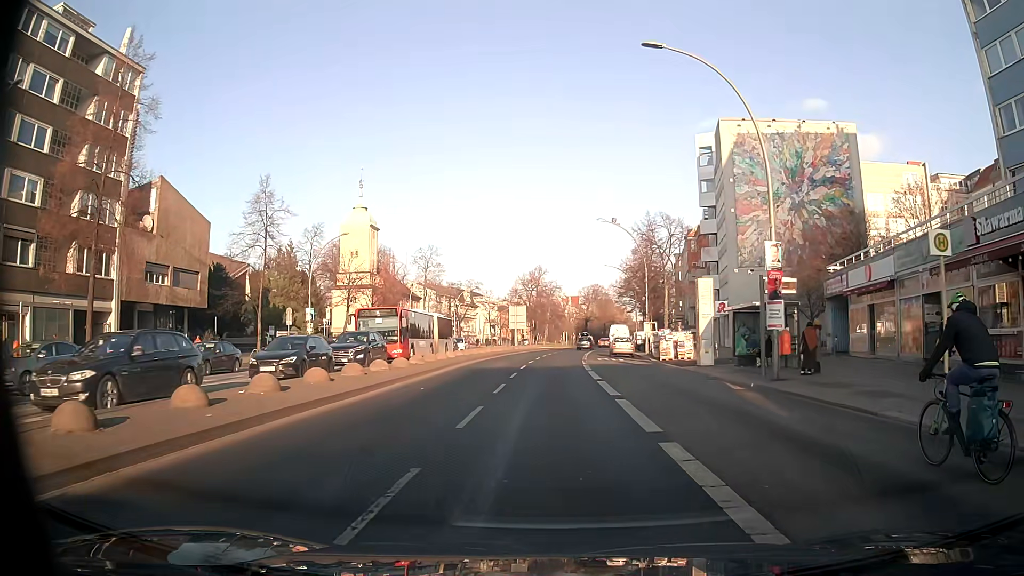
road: primary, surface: asphalt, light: Day
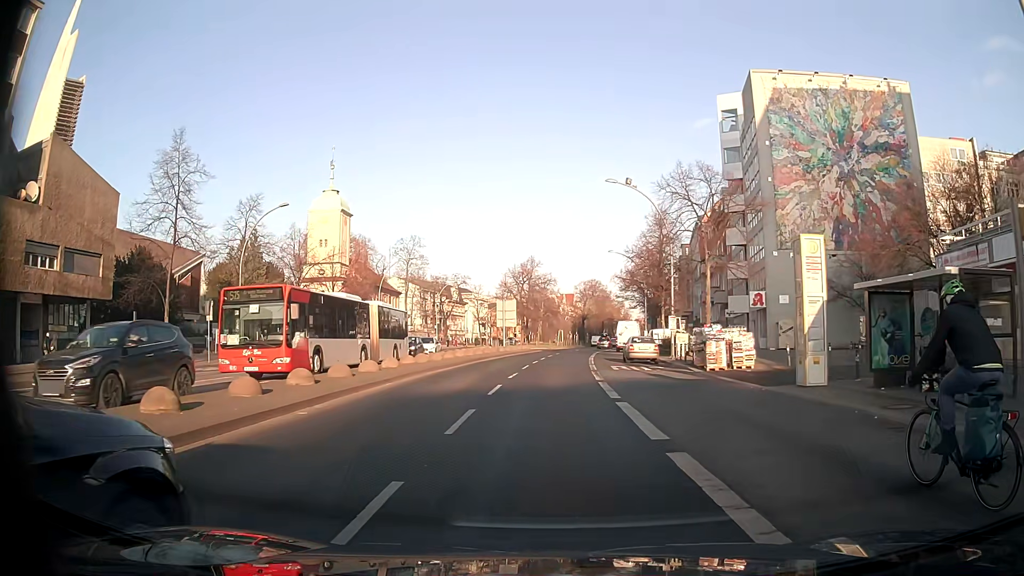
(+0.1, +12.9) m; 0°
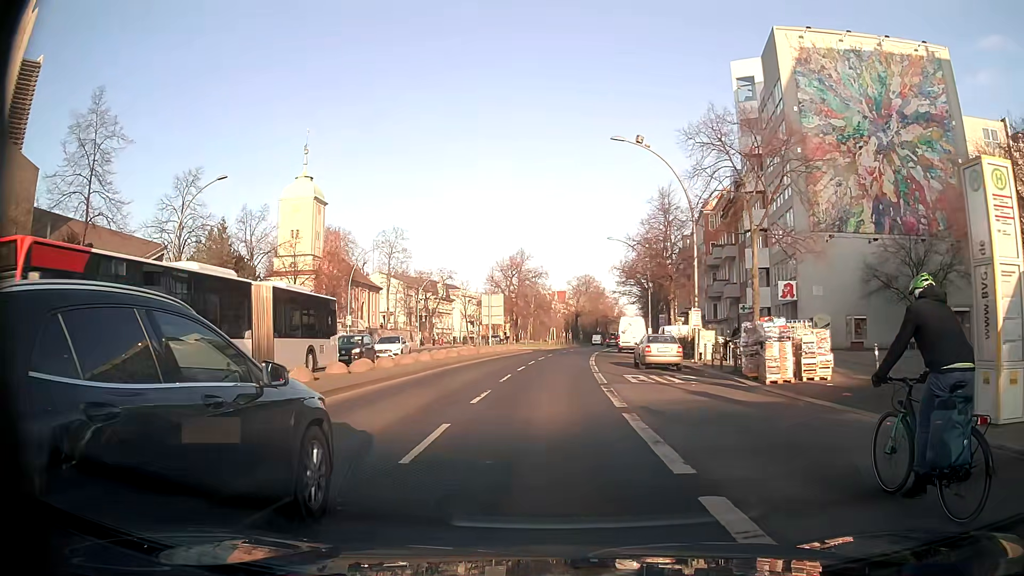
(+0.1, +8.2) m; +1°
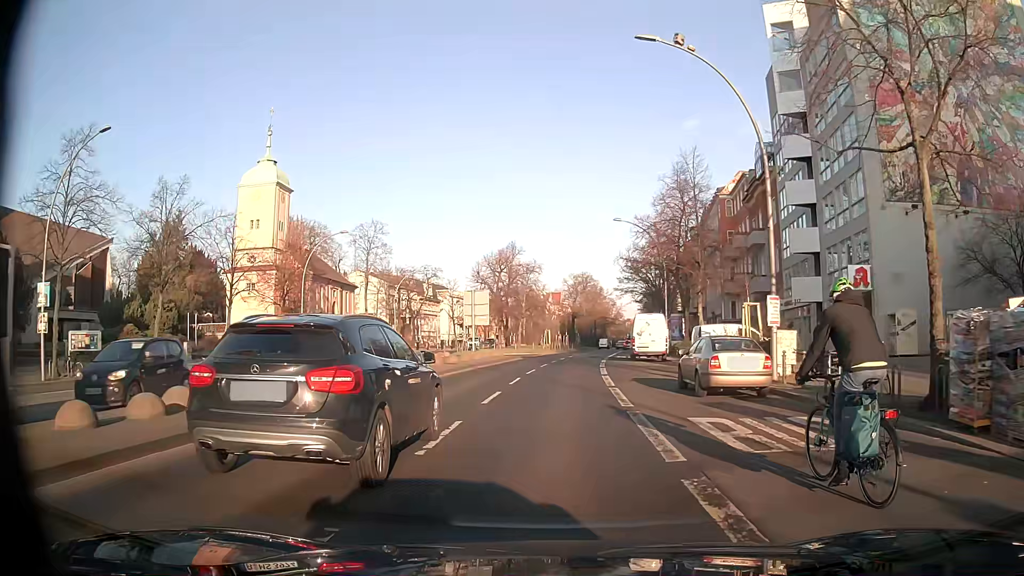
(+0.1, +11.4) m; 0°
(0, +10) (+1, +20) (+1, +30) (+2, +40) (+3, +50) (+5, +60) (+6, +70) (+8, +80) (+9, +89) (+11, +99) m
